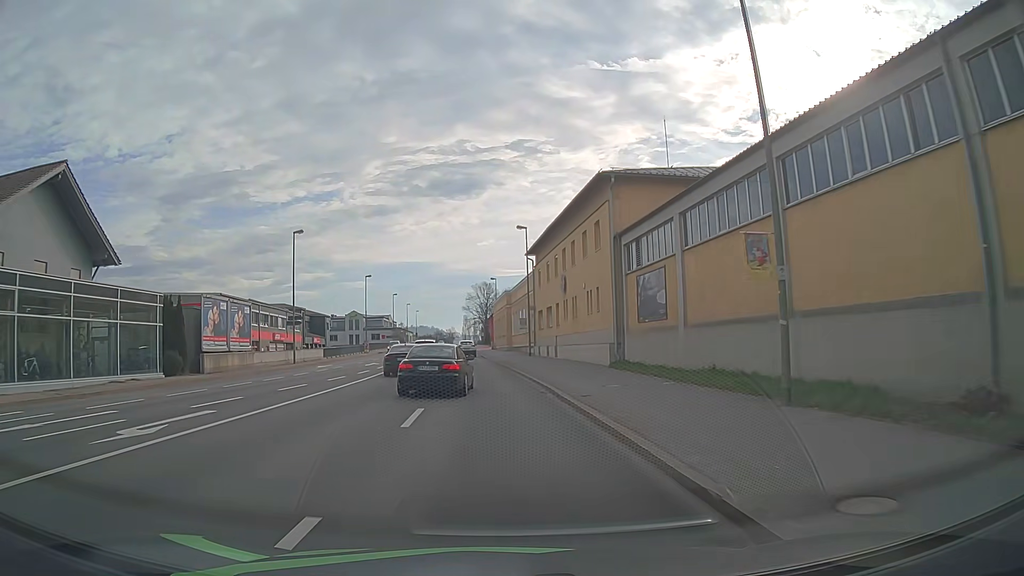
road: primary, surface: asphalt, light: Day
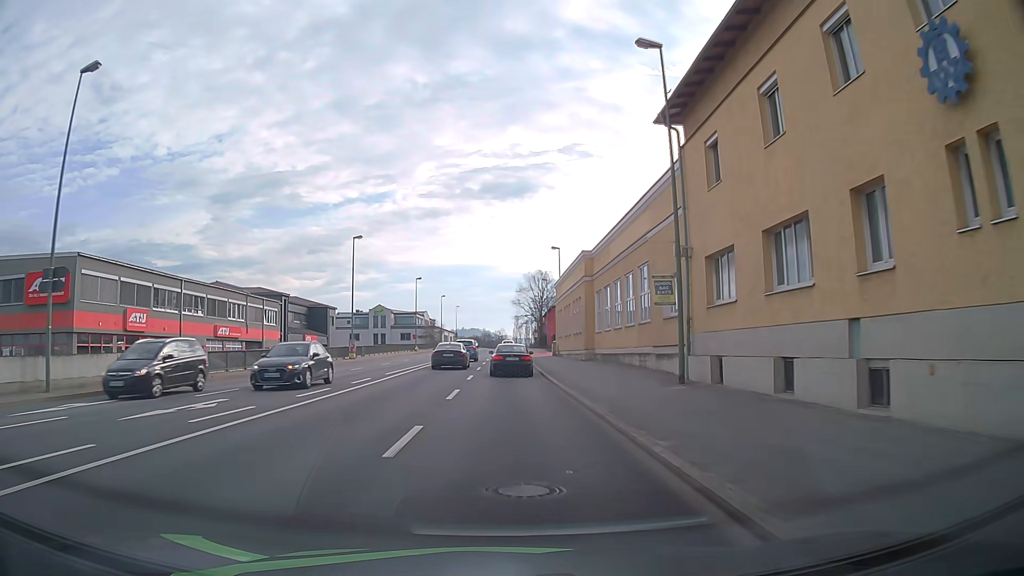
(-1.4, +34.0) m; -4°
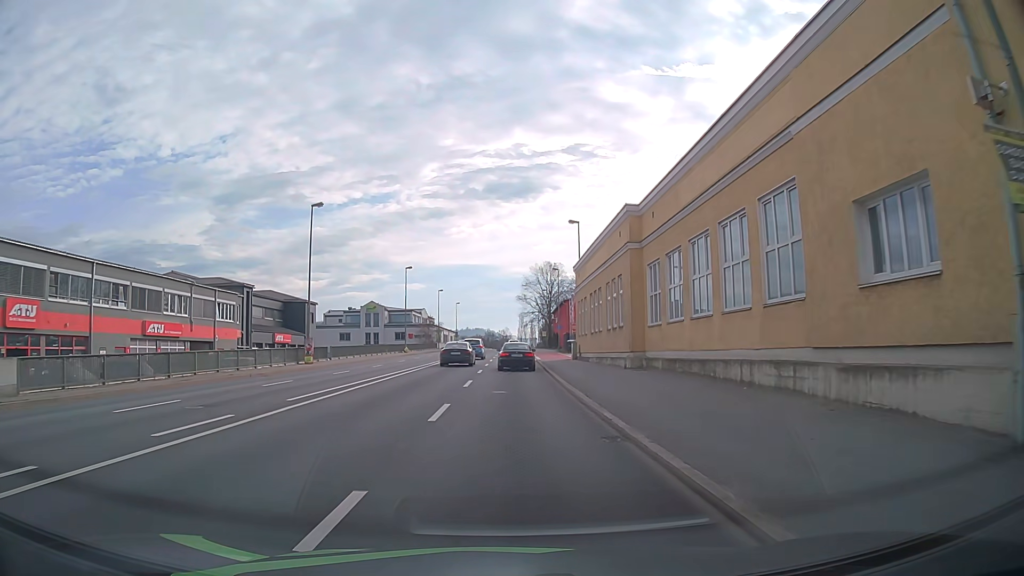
(-0.1, +13.9) m; 0°
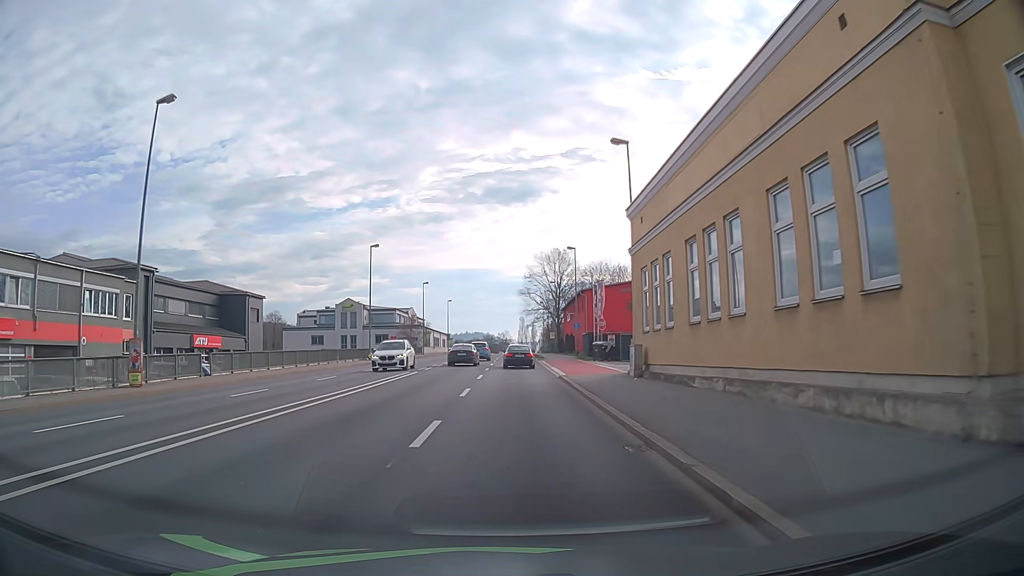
(-0.1, +21.3) m; 0°
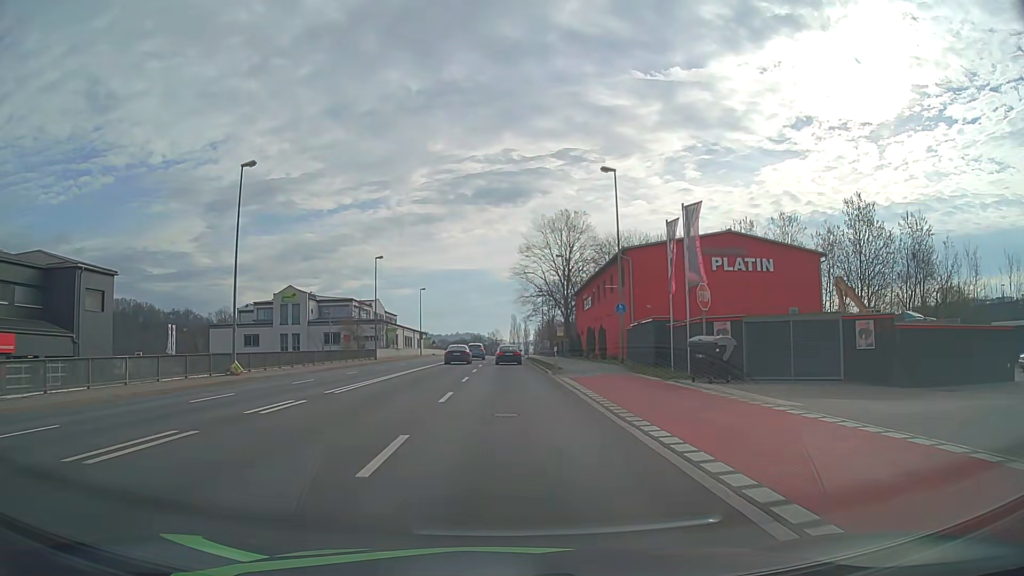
(+0.3, +29.2) m; +1°
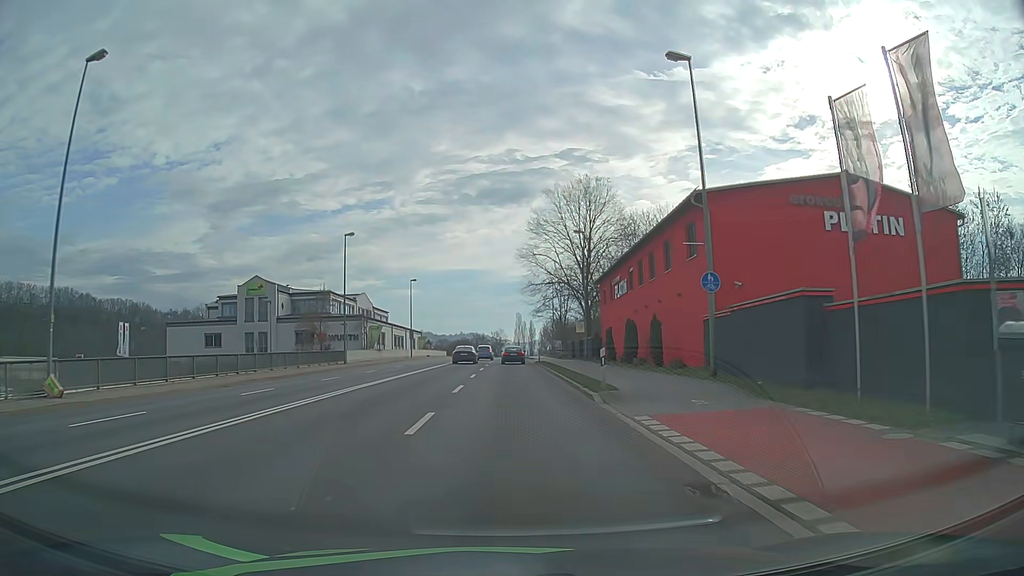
(-0.1, +14.8) m; -1°
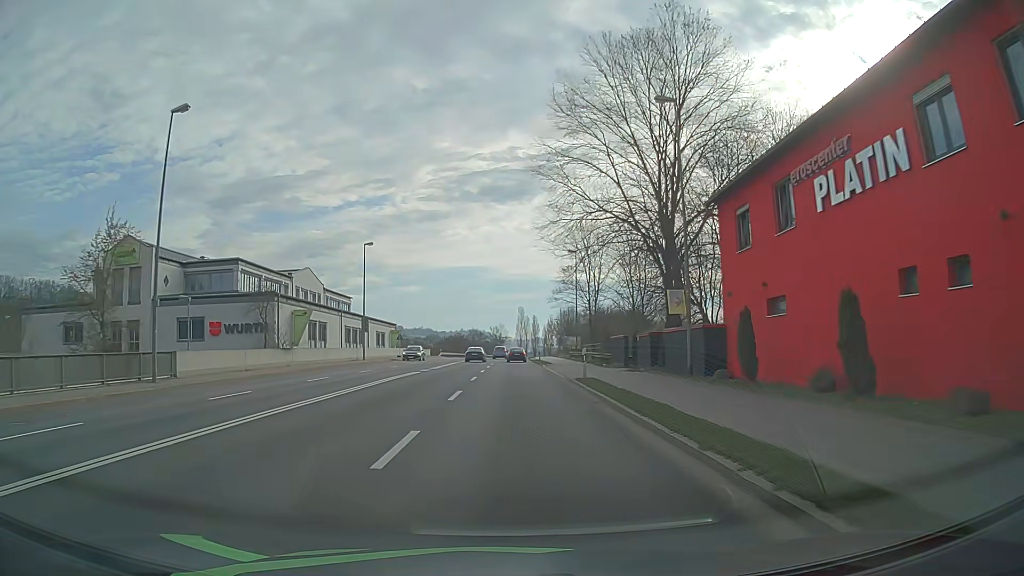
(-0.1, +30.1) m; 0°
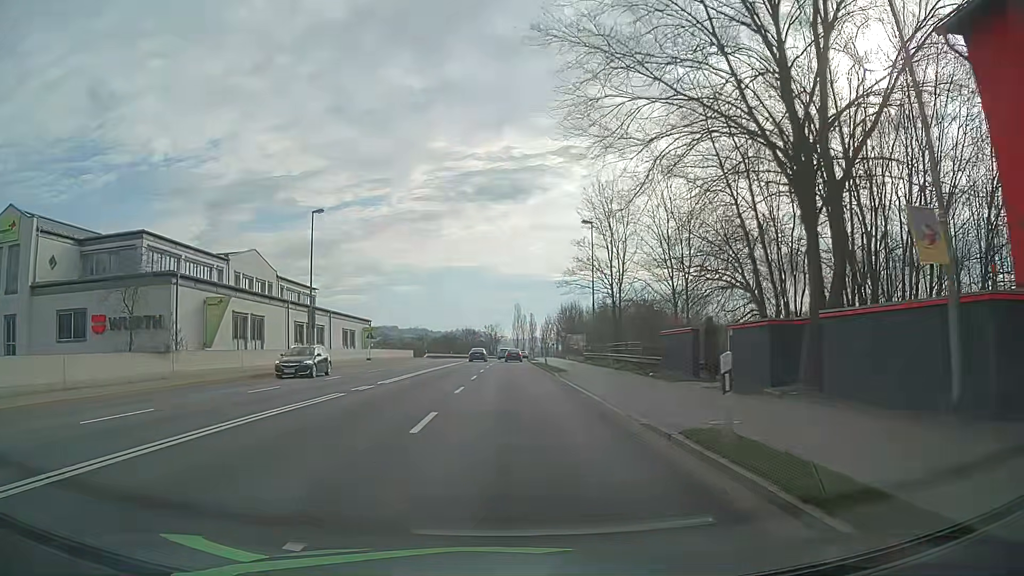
(0.0, +15.1) m; 0°
(0, +10) (0, +20) (0, +30) (0, +40) (0, +50) (0, +60) (0, +70) (0, +80) (0, +90) (+1, +100) m
